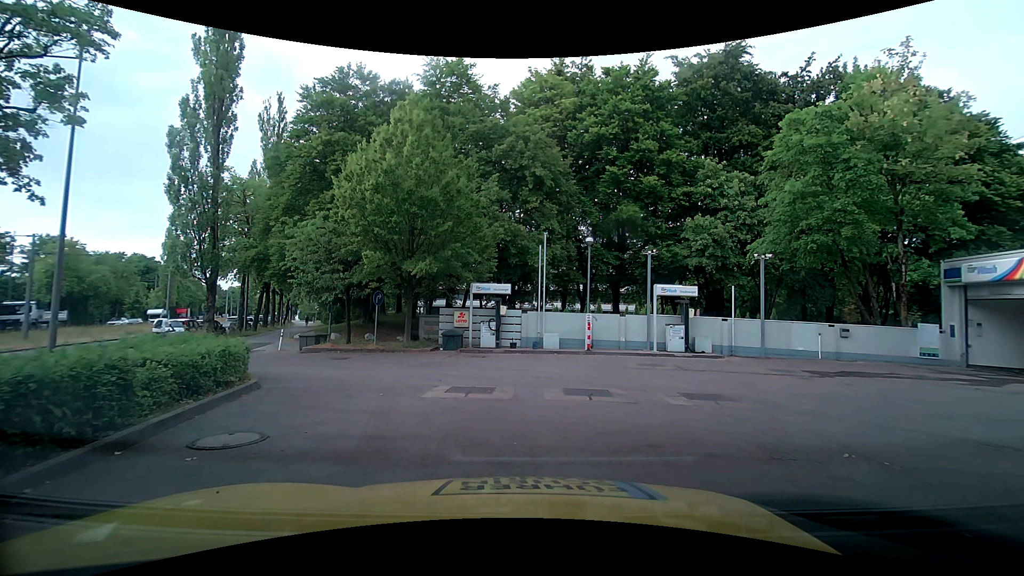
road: service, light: Day
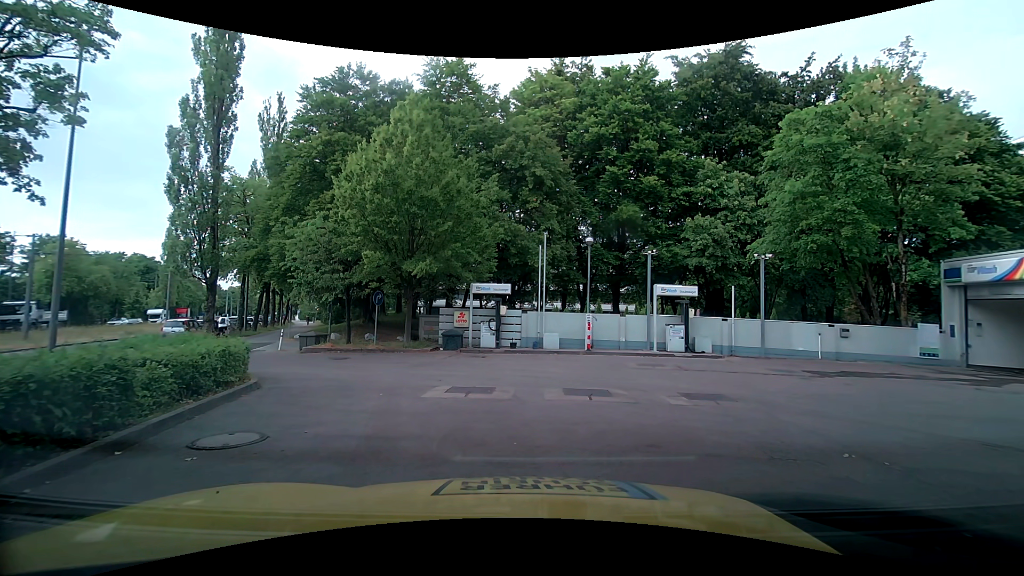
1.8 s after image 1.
(0.0, 0.0) m; 0°
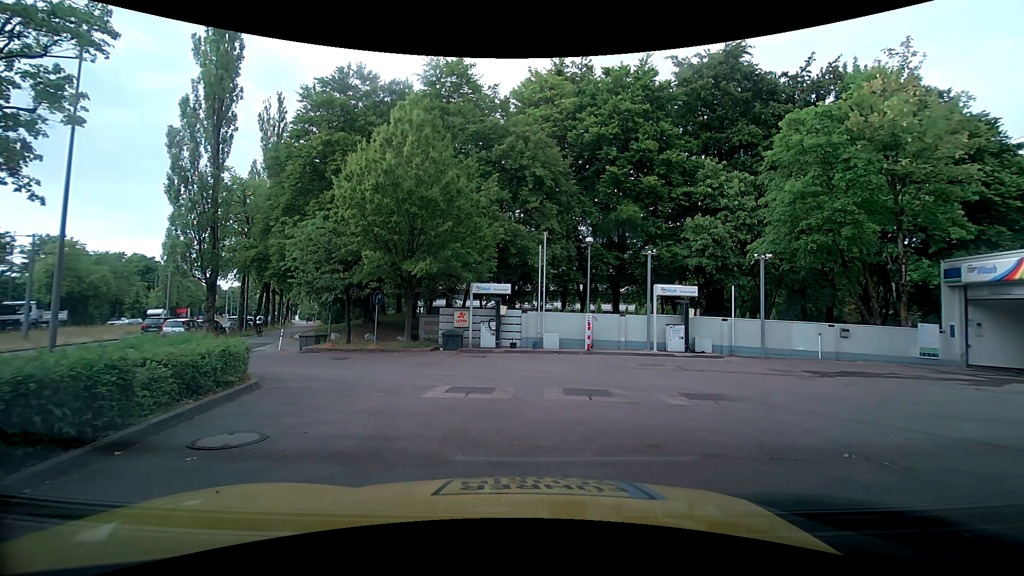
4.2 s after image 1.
(0.0, 0.0) m; 0°
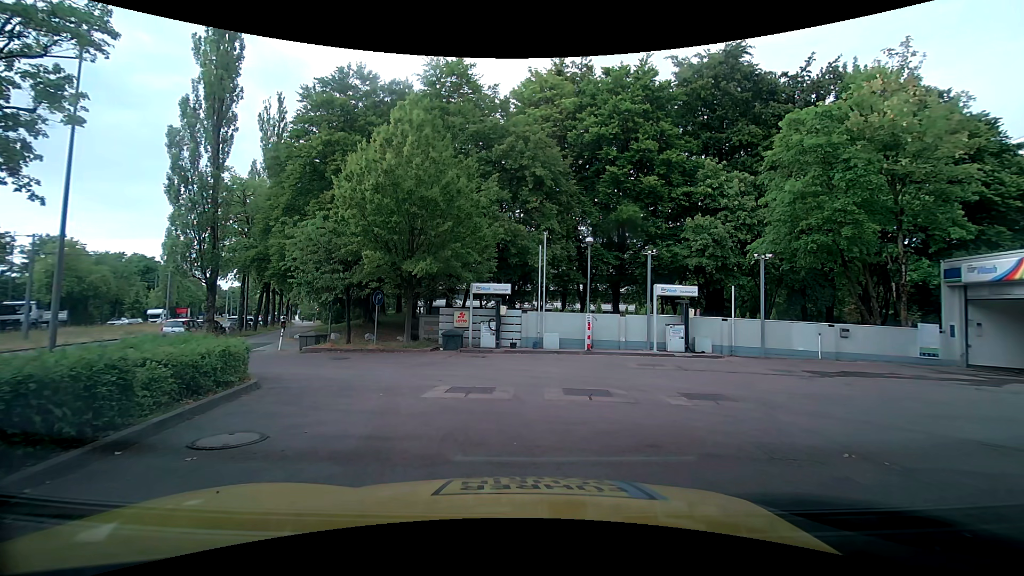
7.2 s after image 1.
(0.0, 0.0) m; 0°
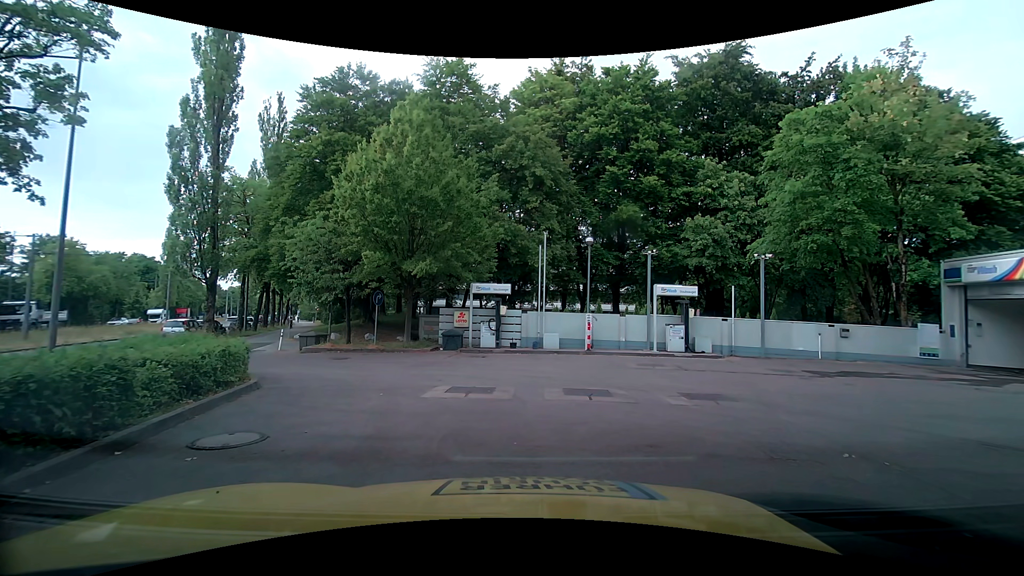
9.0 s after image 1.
(0.0, 0.0) m; 0°
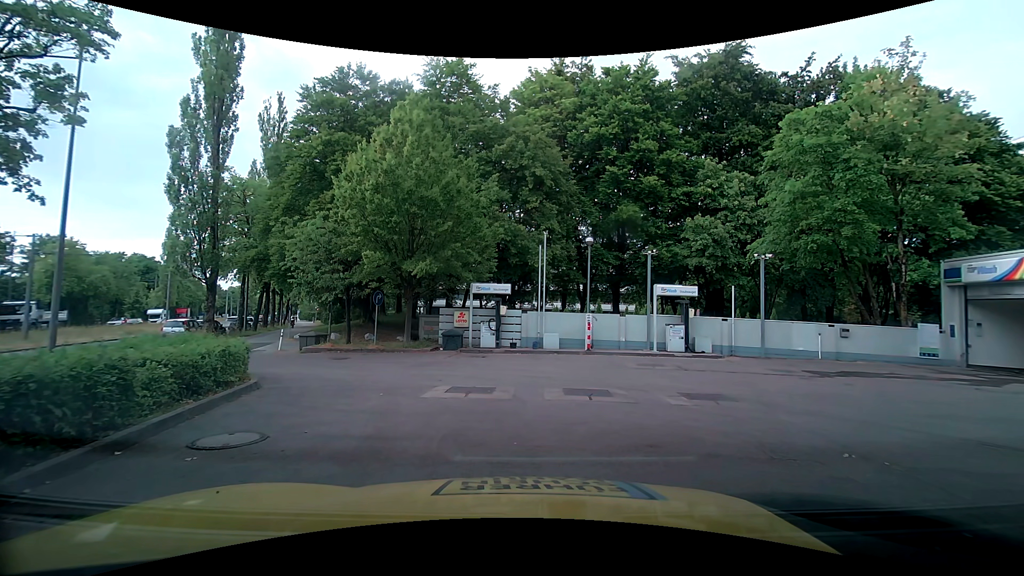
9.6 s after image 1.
(0.0, 0.0) m; 0°
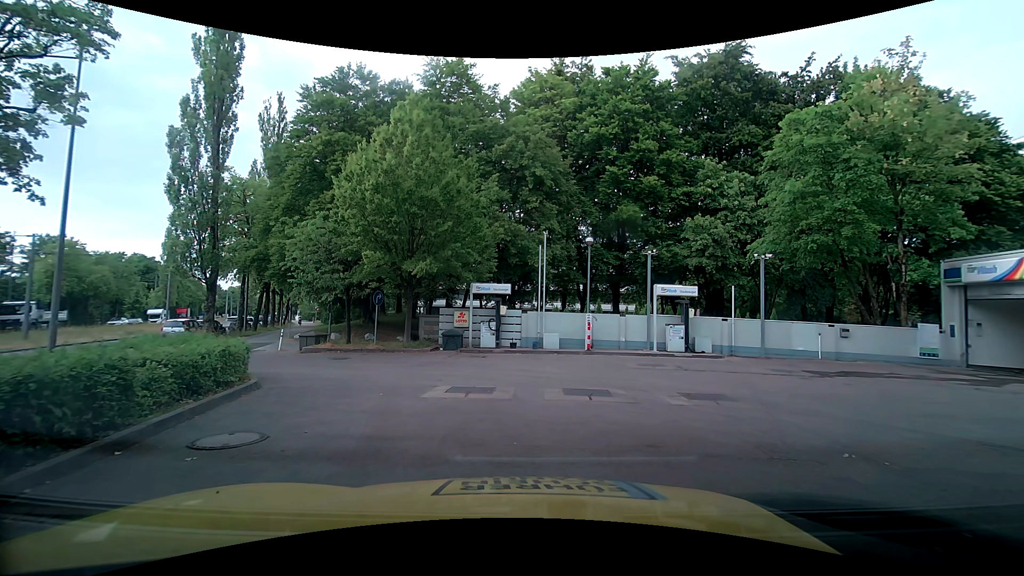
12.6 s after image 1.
(0.0, 0.0) m; 0°
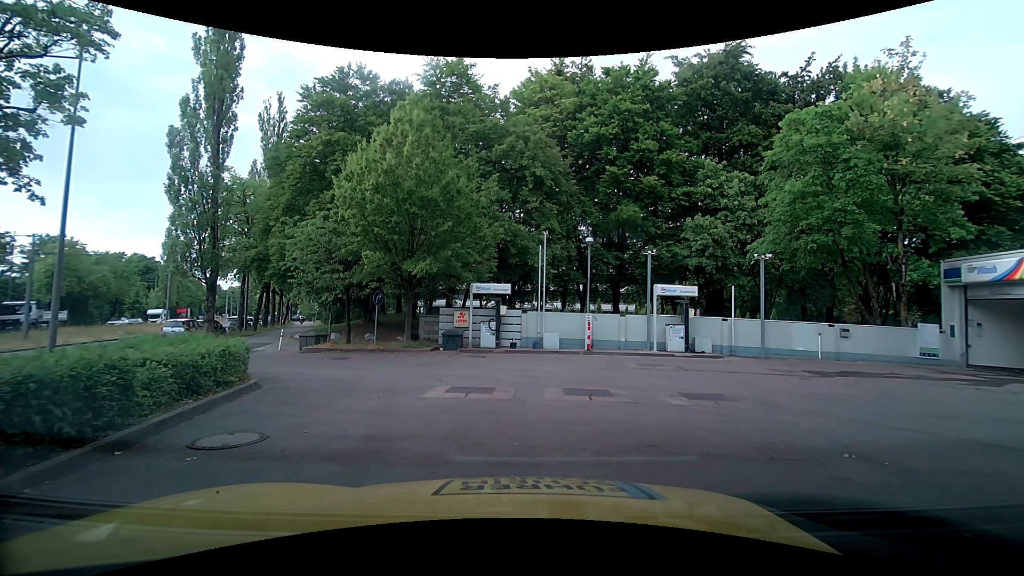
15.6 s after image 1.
(0.0, 0.0) m; 0°
